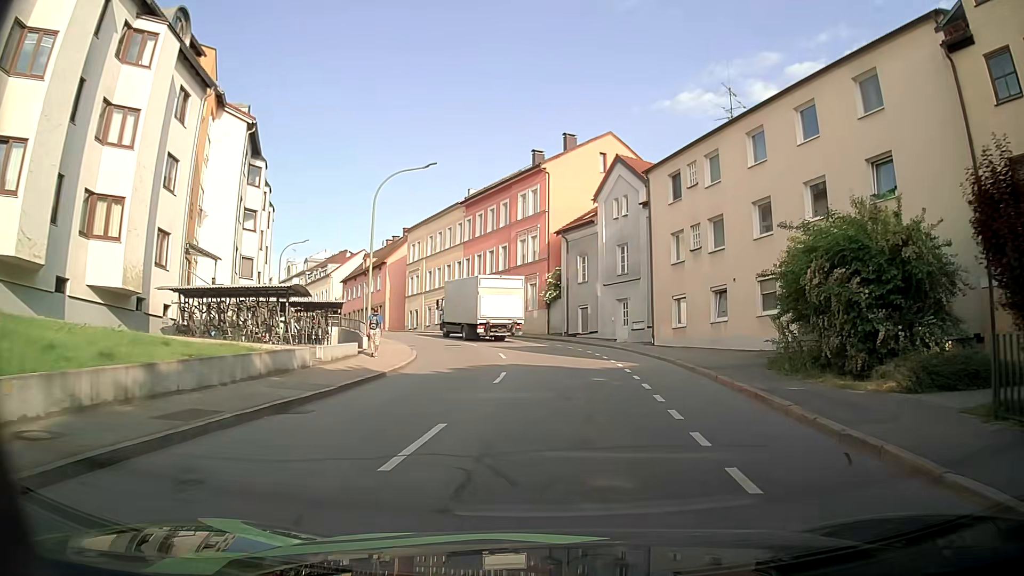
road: tertiary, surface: asphalt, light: Day
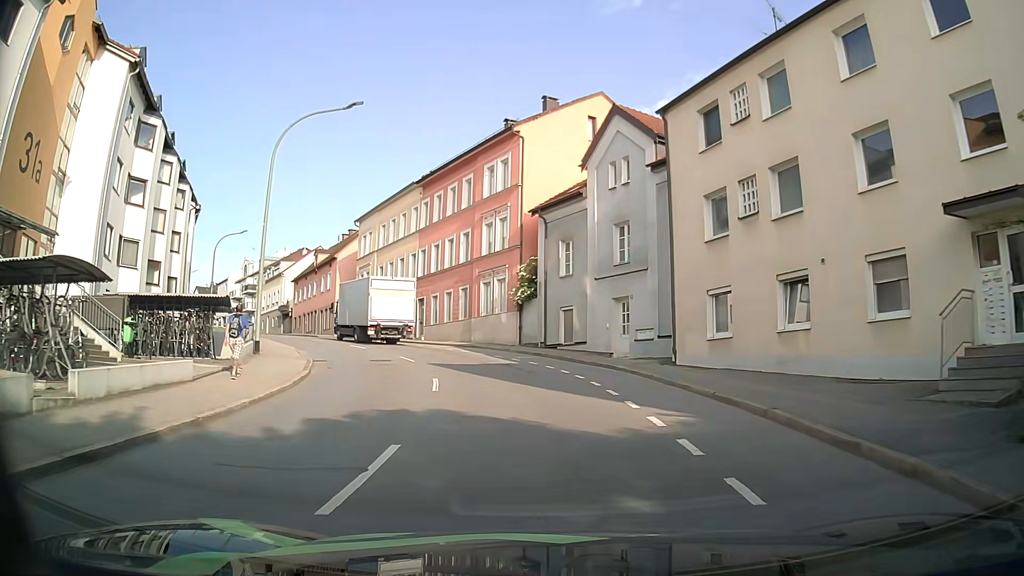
(+0.3, +10.4) m; +2°
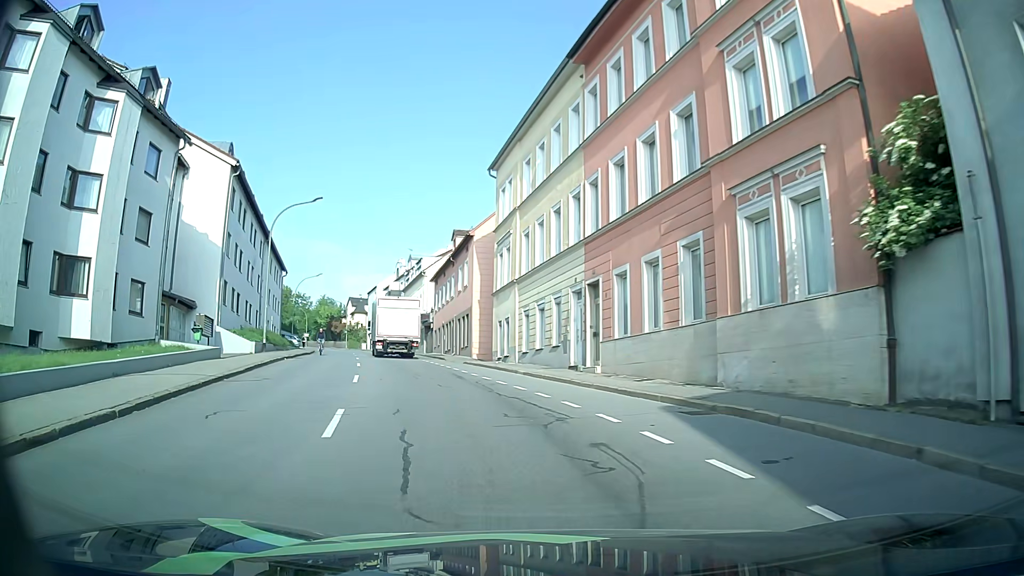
(-2.9, +24.0) m; -17°
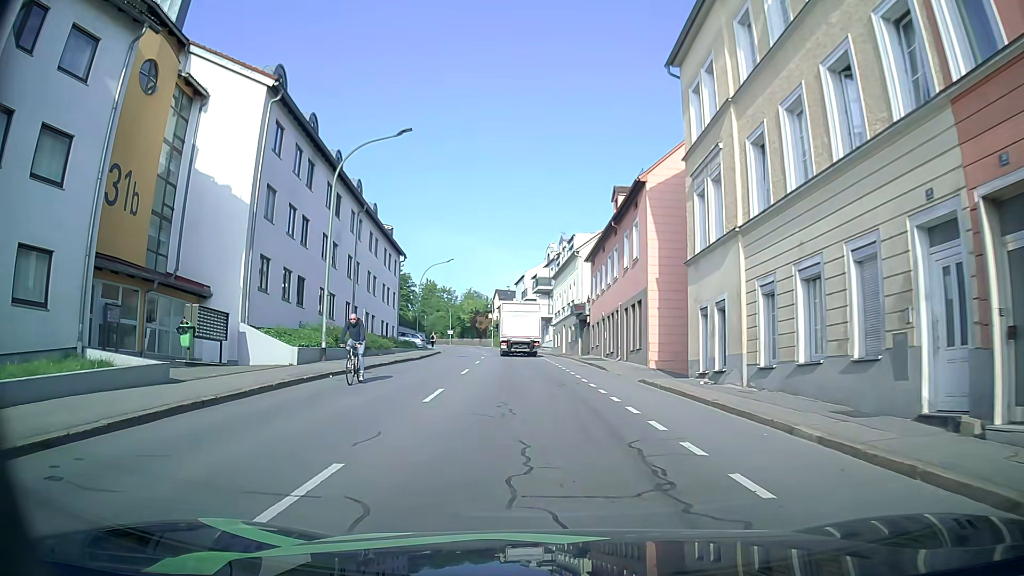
(-1.8, +13.9) m; -13°
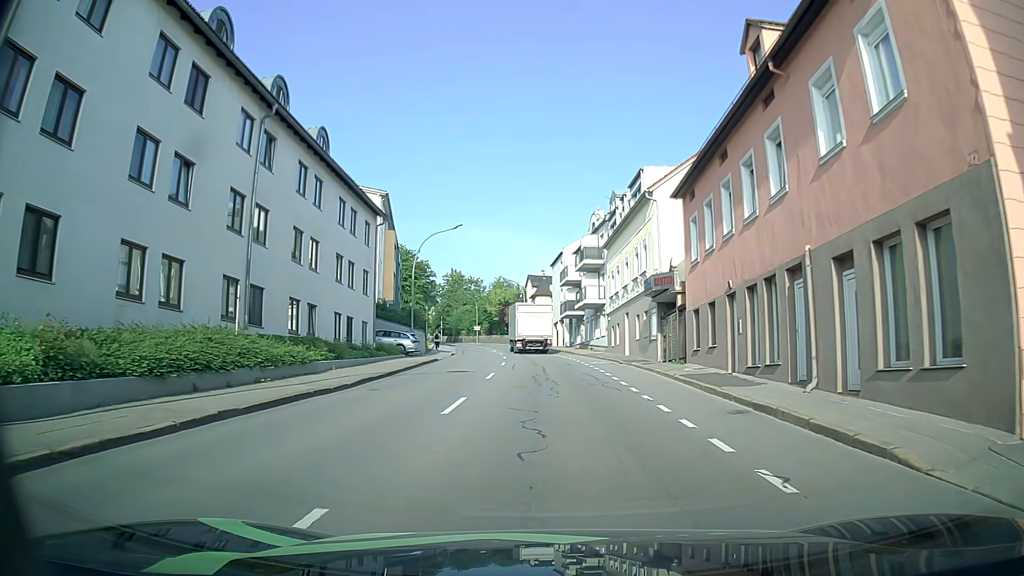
(-1.0, +20.0) m; -3°
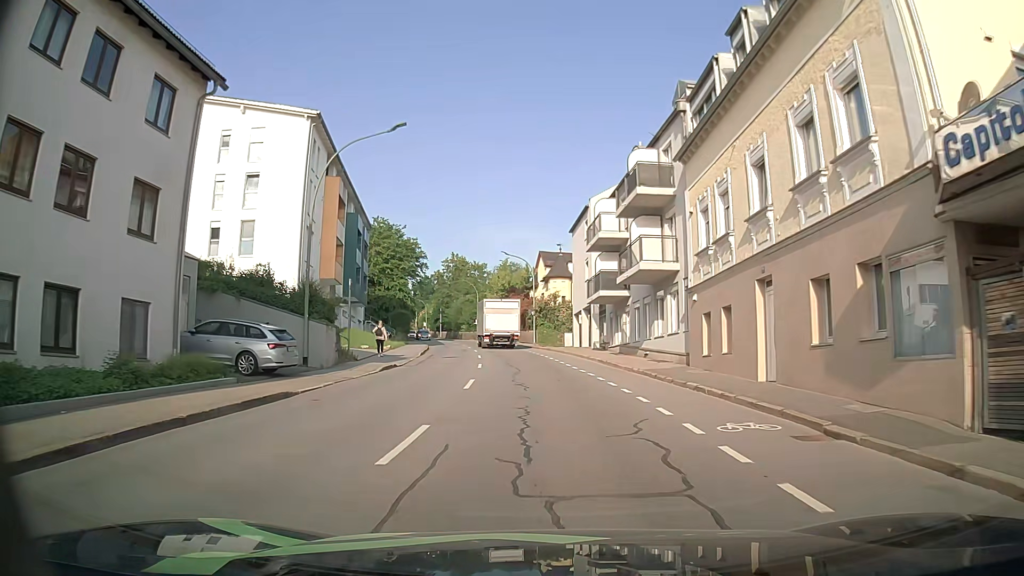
(-0.2, +22.9) m; -1°
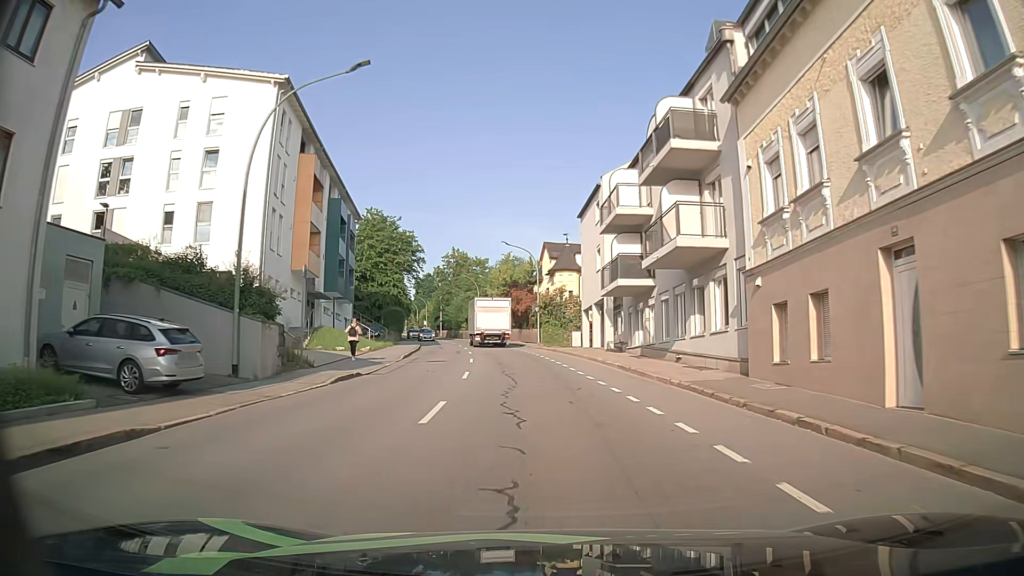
(0.0, +6.1) m; -1°
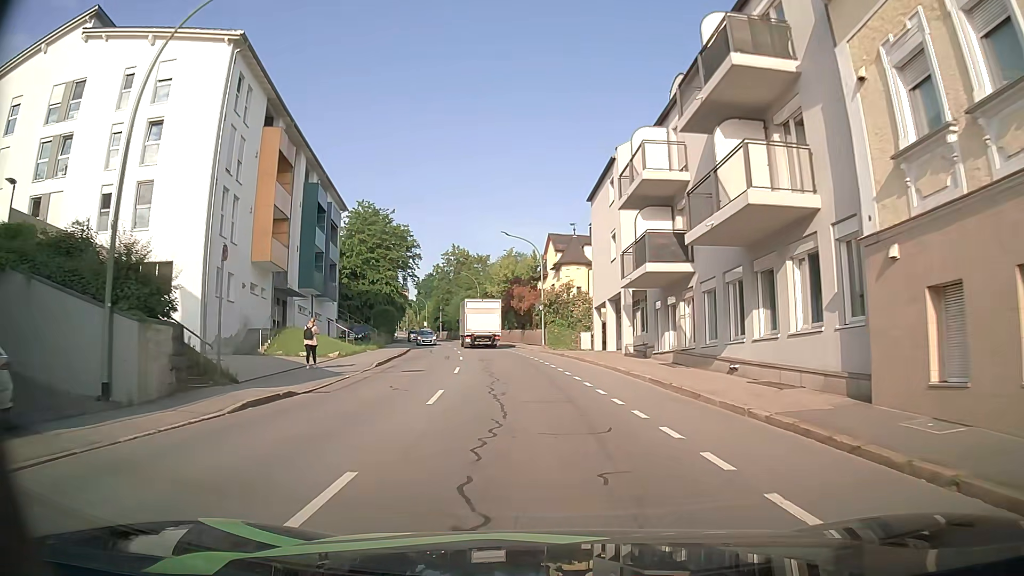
(0.0, +6.3) m; 0°
(0, +10) (-1, +20) (-2, +30) (-3, +40) (-4, +50) (-6, +60) (-9, +69) (-11, +79) (-14, +89) (-16, +98) m
